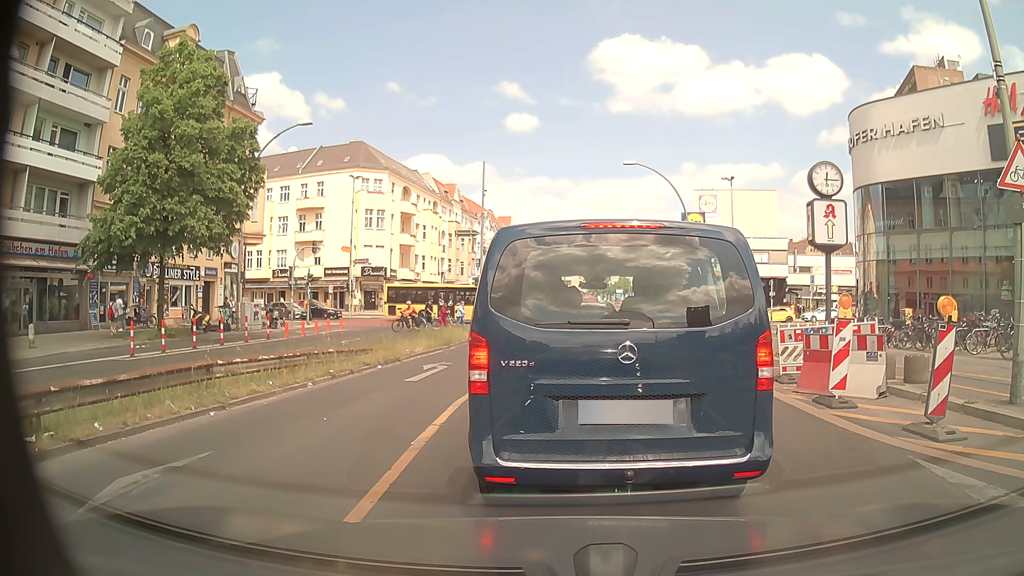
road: primary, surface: asphalt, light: Day
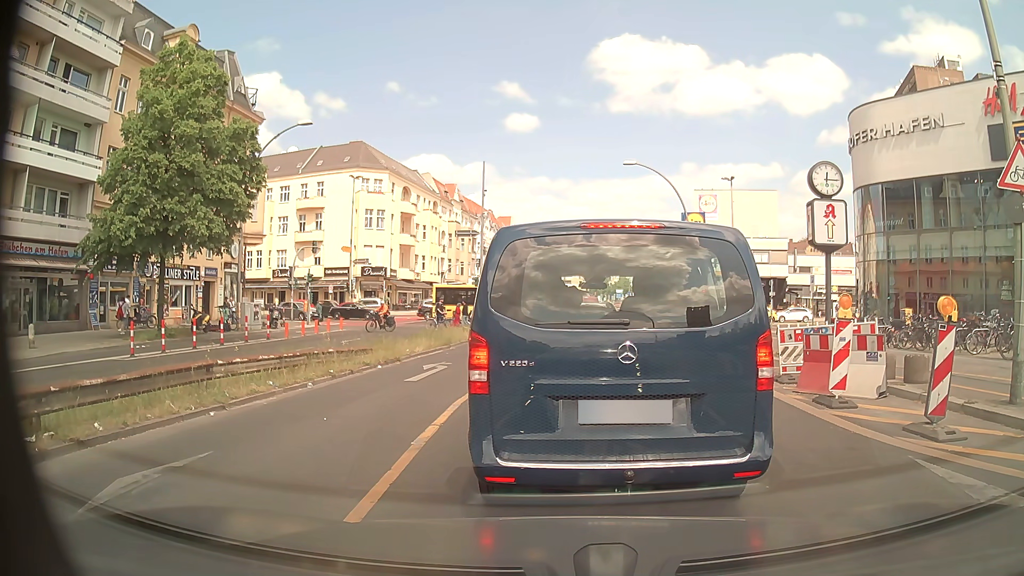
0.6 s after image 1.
(0.0, 0.0) m; 0°
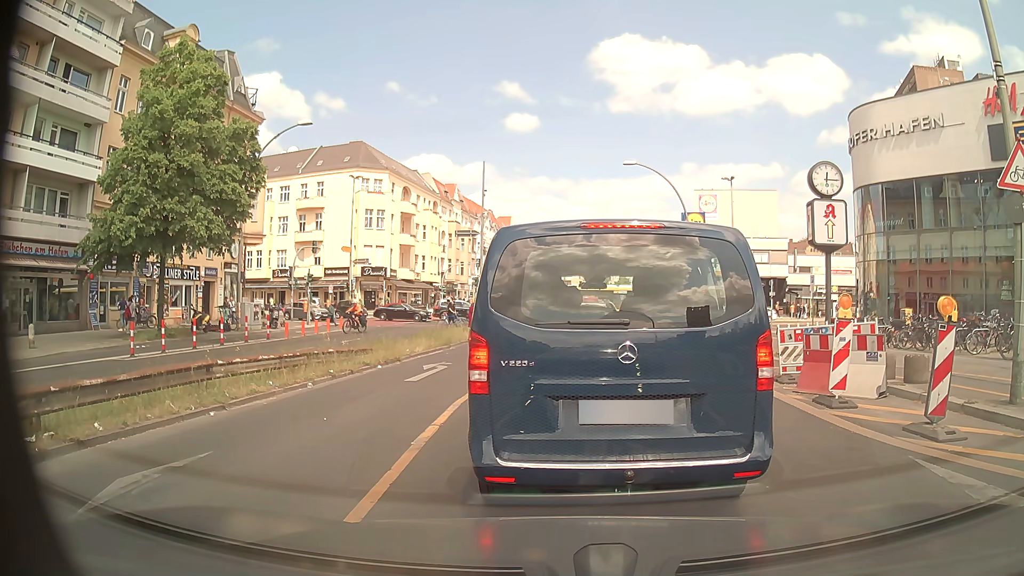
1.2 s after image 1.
(0.0, 0.0) m; 0°
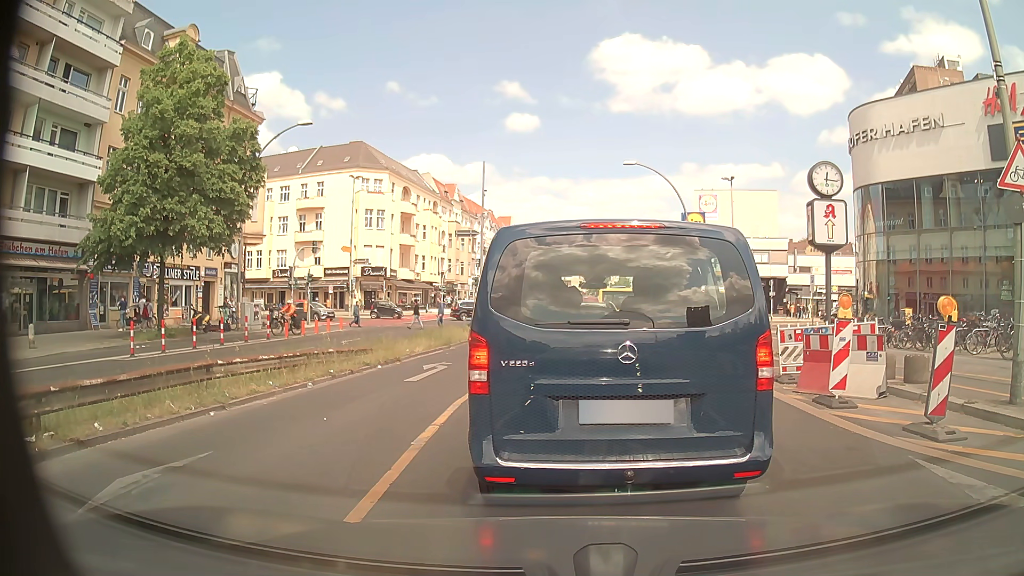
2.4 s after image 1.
(0.0, 0.0) m; 0°
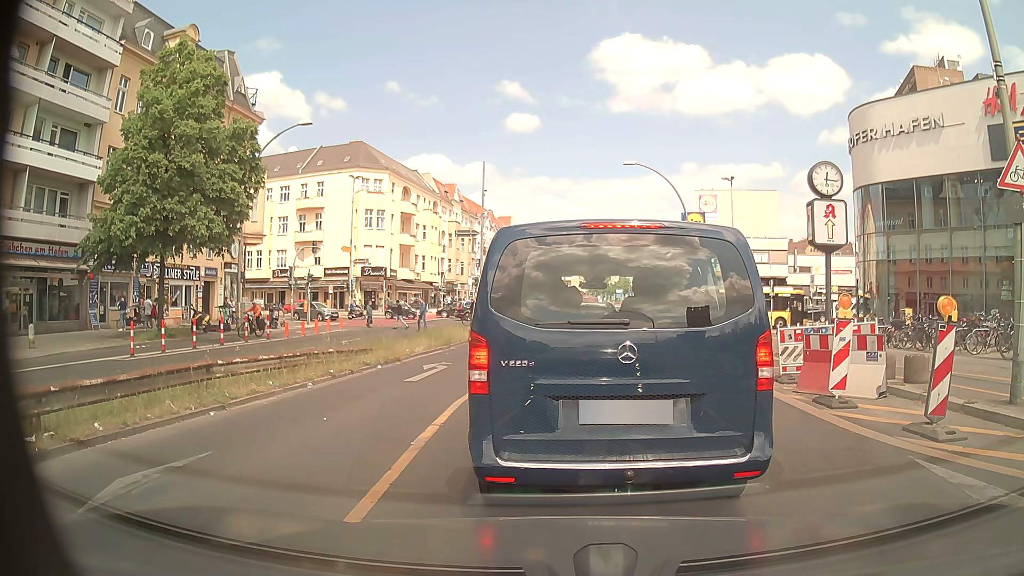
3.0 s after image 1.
(0.0, 0.0) m; 0°
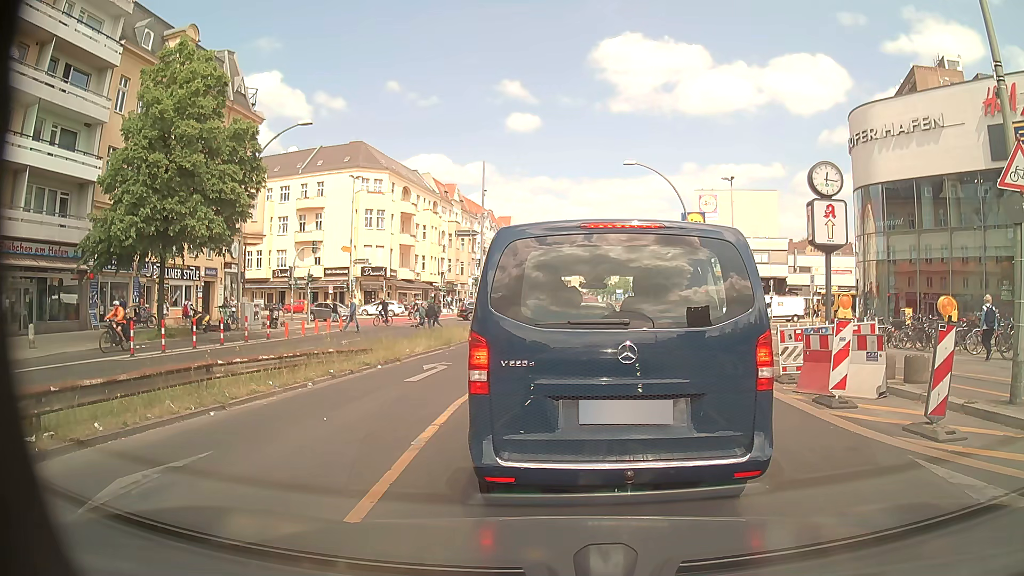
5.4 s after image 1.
(0.0, 0.0) m; 0°
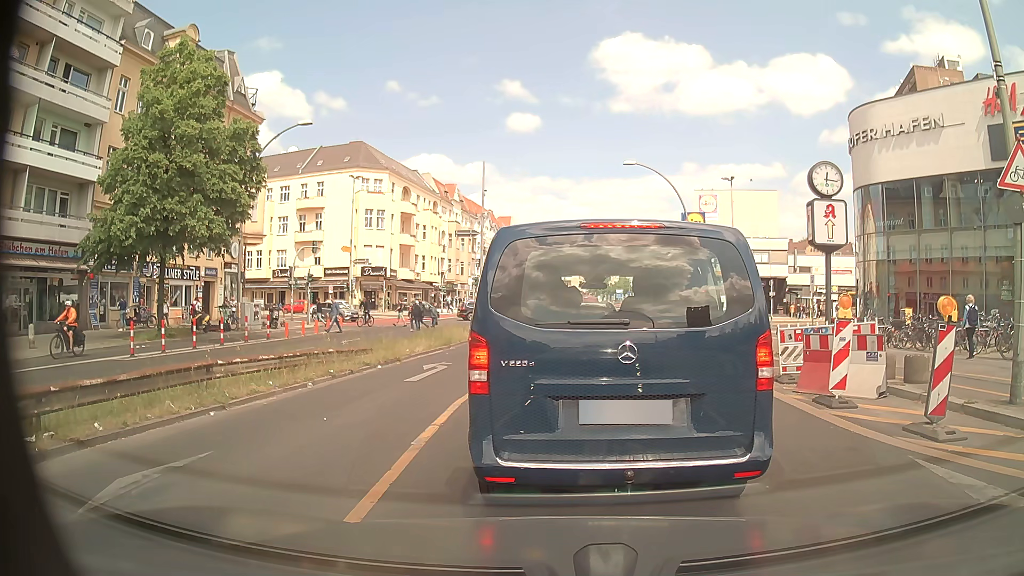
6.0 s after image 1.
(0.0, 0.0) m; 0°
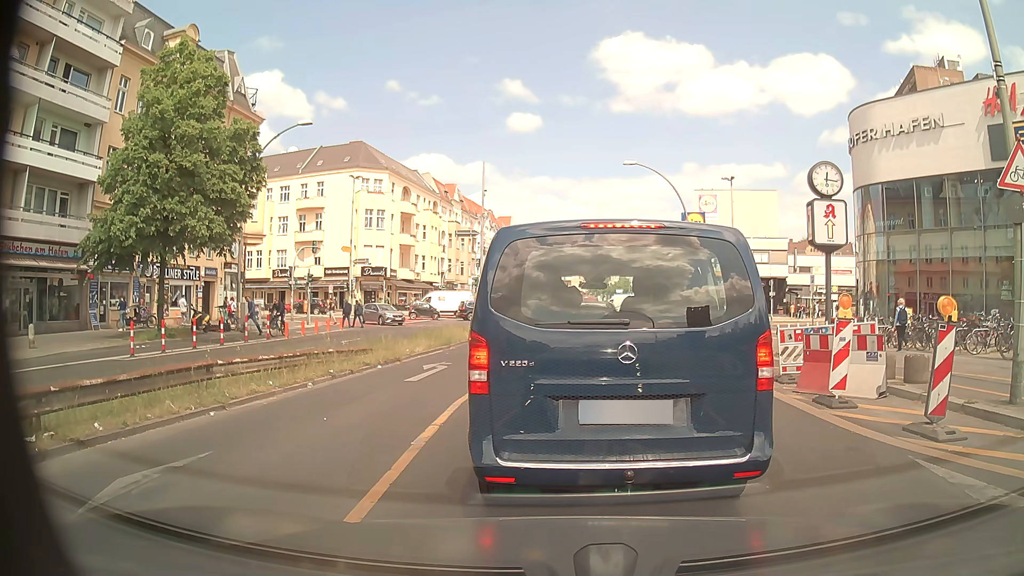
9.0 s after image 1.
(0.0, 0.0) m; 0°
(0, +10) (0, +20) (+1, +30) (+1, +40) (+1, +50) (+1, +60) (+2, +70) (+2, +80) (+2, +90) (+2, +100) m
